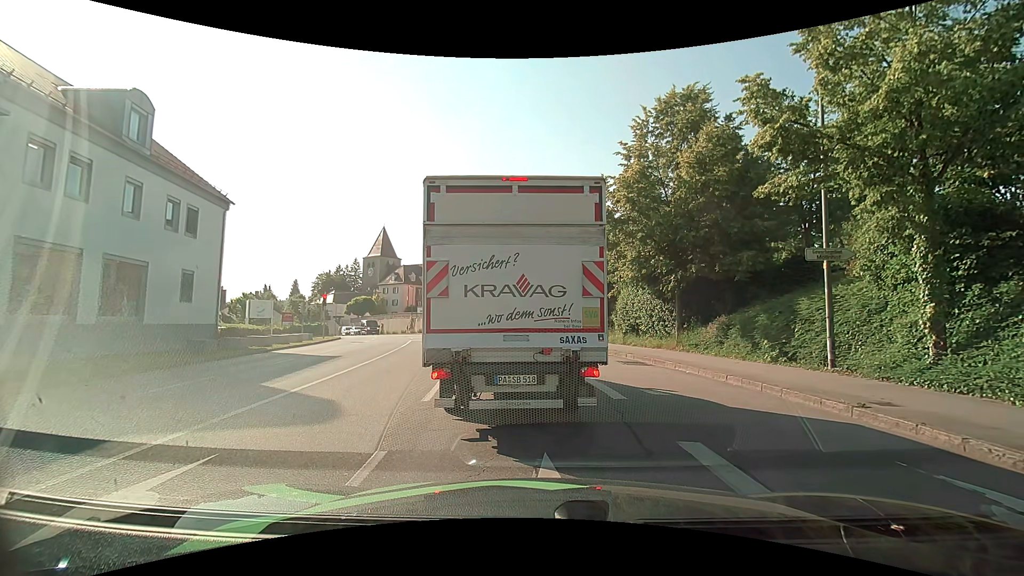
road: tertiary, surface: asphalt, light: Day
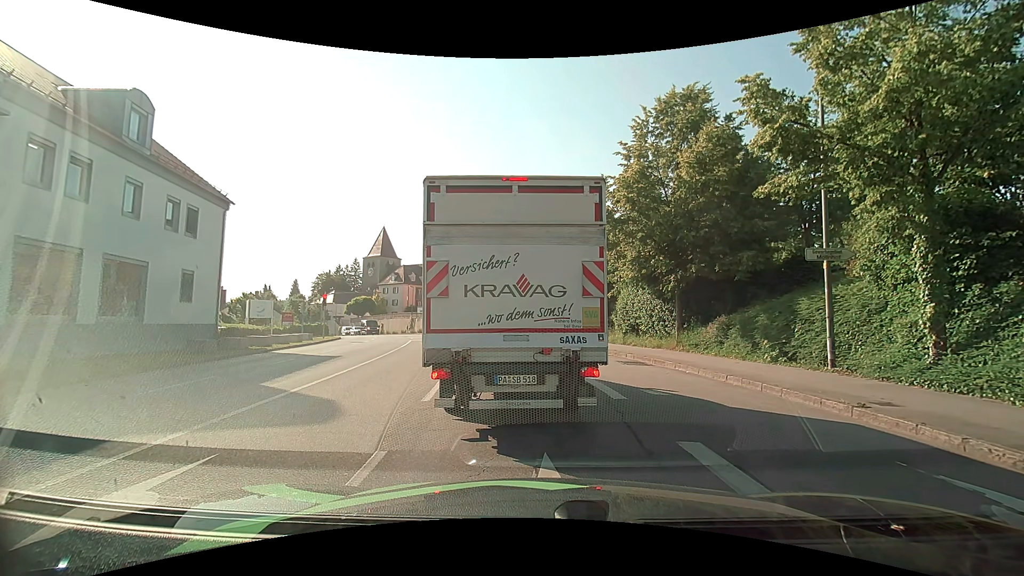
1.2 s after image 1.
(0.0, 0.0) m; 0°
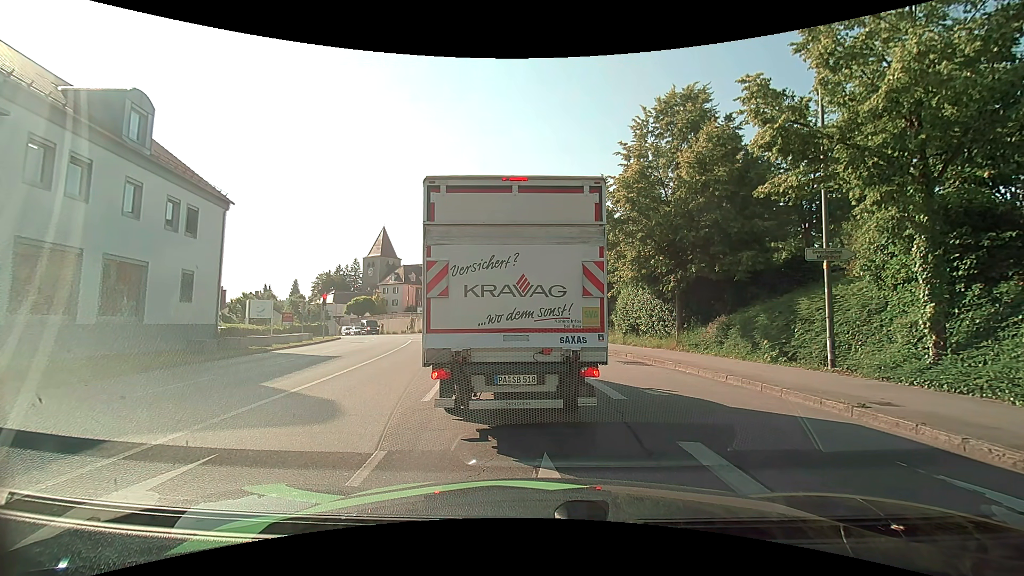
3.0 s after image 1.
(0.0, 0.0) m; 0°
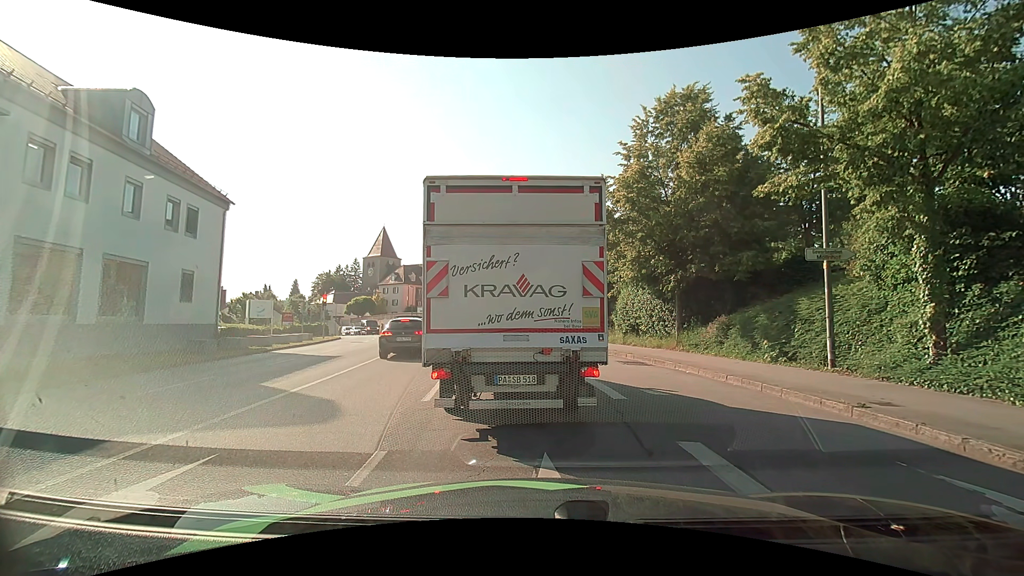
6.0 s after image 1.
(0.0, 0.0) m; 0°
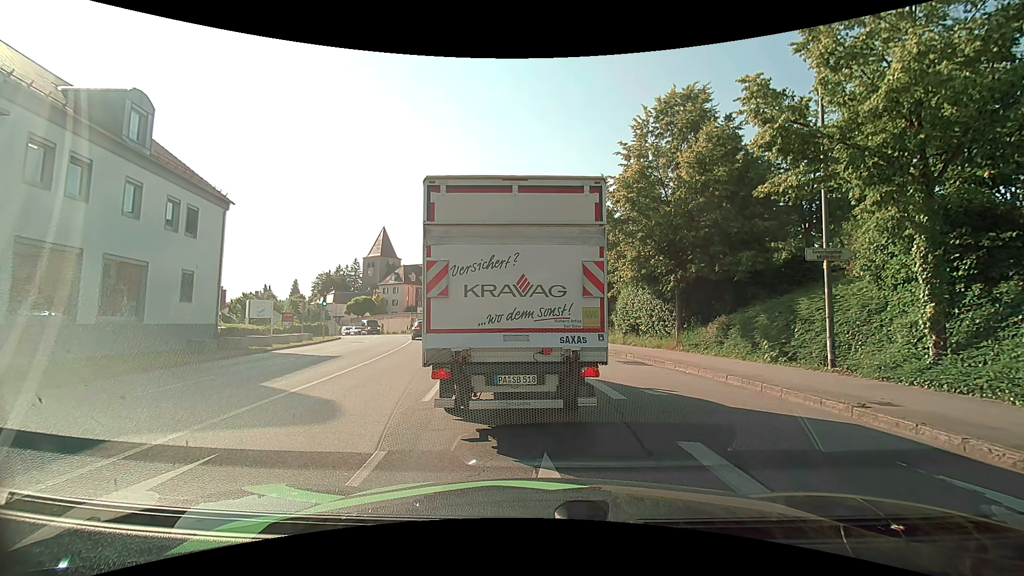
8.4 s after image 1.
(0.0, 0.0) m; 0°
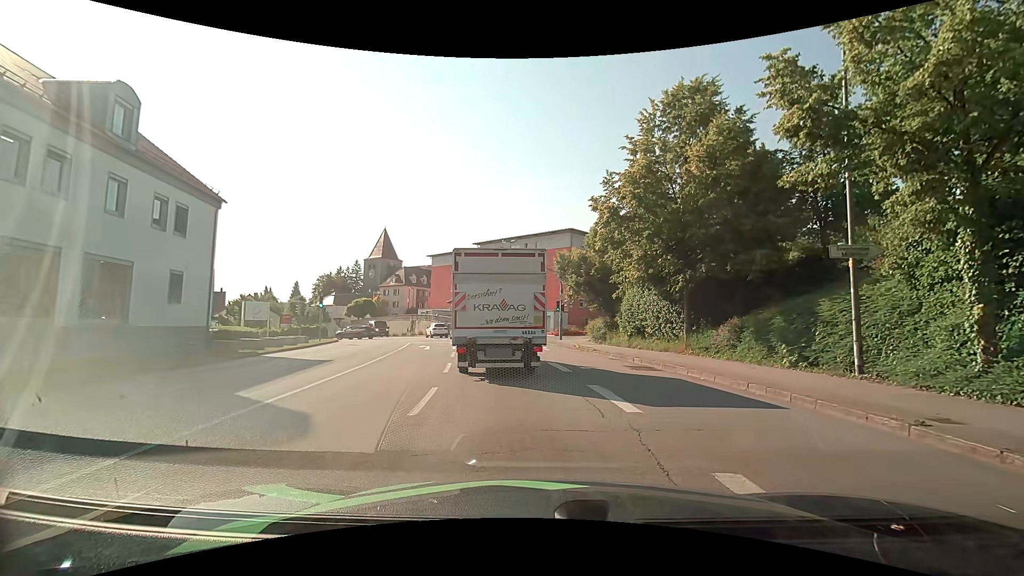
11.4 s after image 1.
(0.0, +1.1) m; +1°
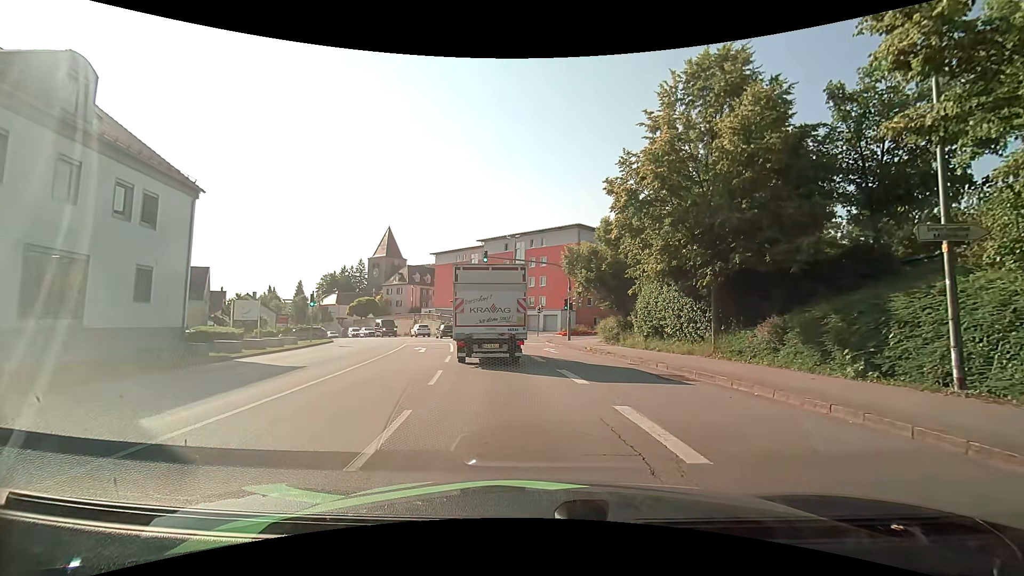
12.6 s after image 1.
(0.0, +2.8) m; -1°
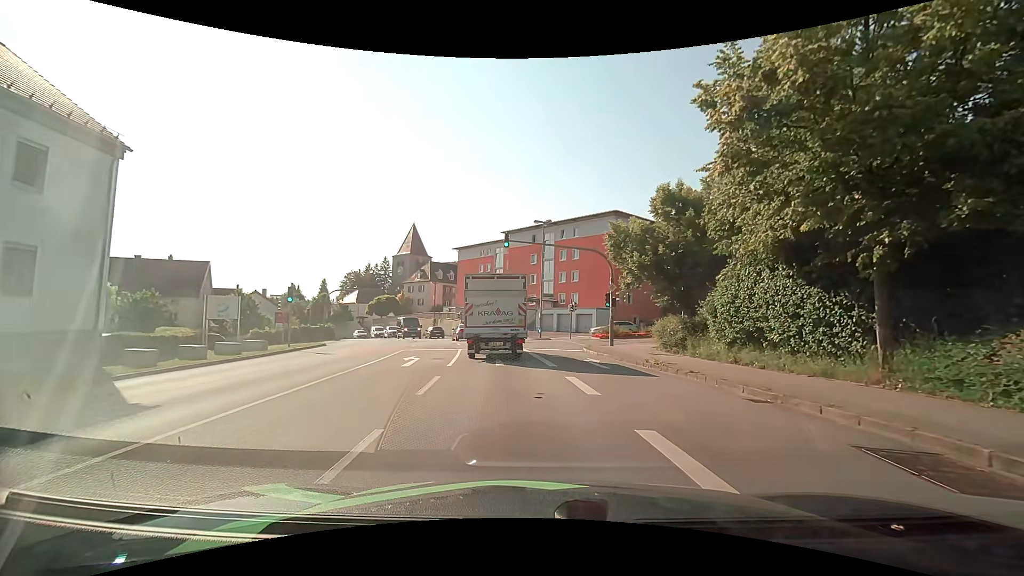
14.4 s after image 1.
(-0.1, +7.7) m; -3°
(0, +10) (-1, +20) (-3, +30) (-5, +40) (-7, +49) (-11, +59) (-15, +68) (-20, +77) (-25, +85) (-31, +93) m
